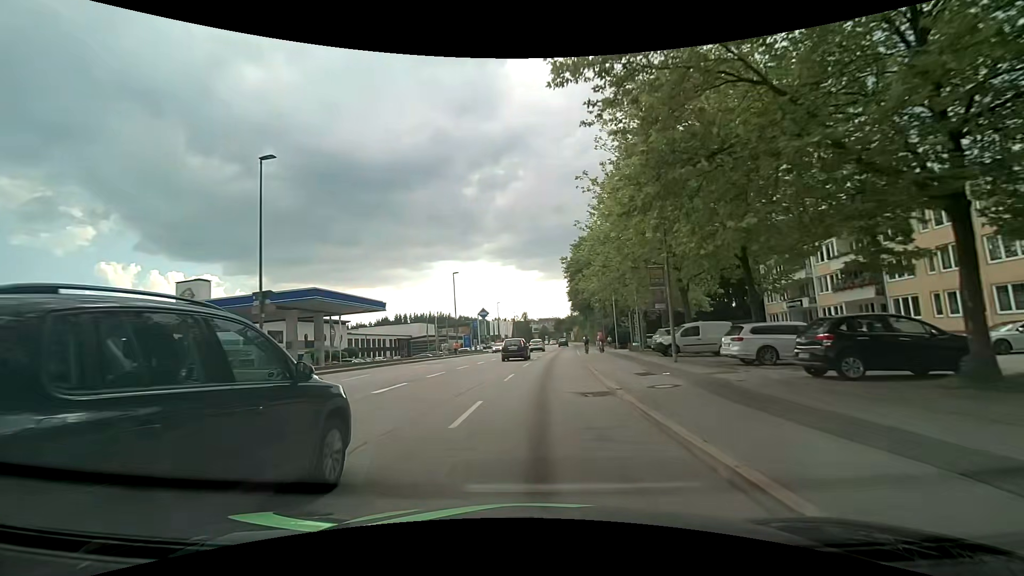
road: tertiary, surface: asphalt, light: Day
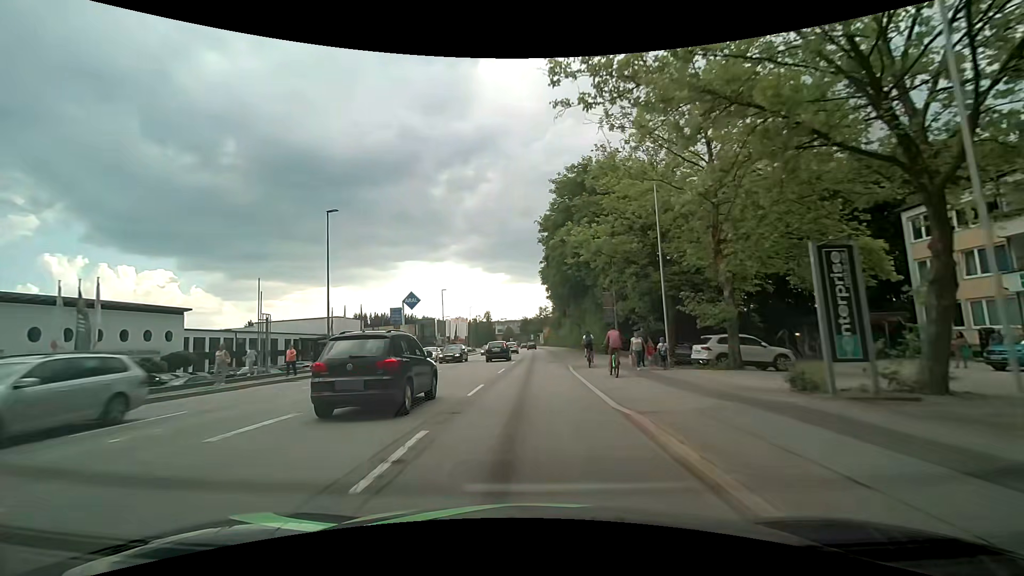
(+1.4, +29.9) m; +4°
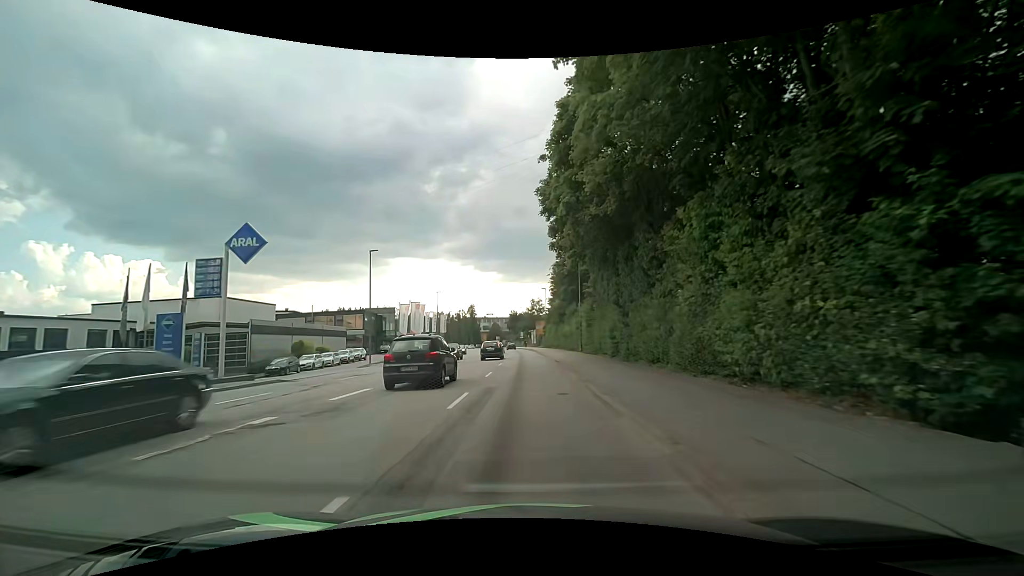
(+0.4, +31.2) m; +1°
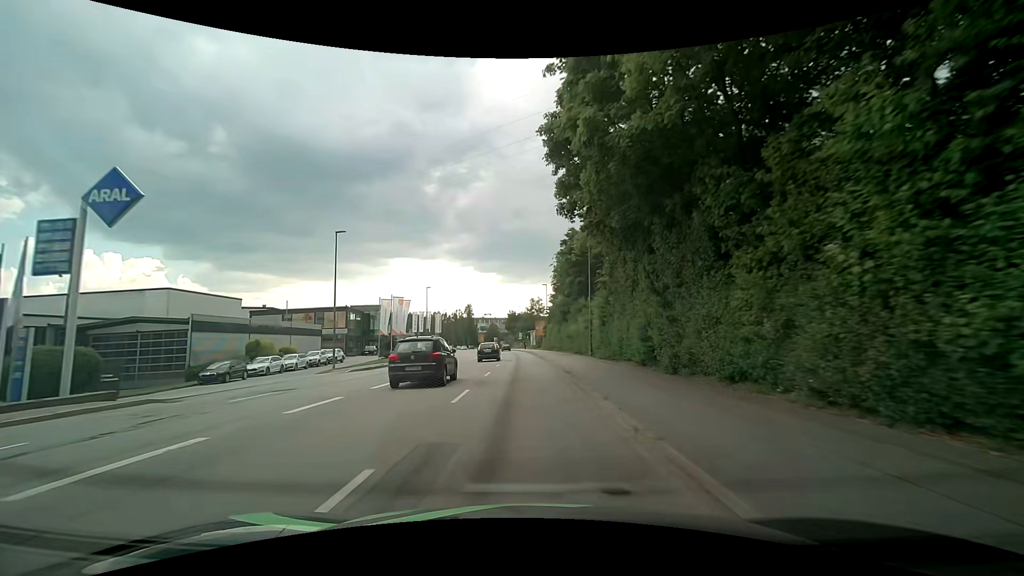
(0.0, +8.0) m; 0°
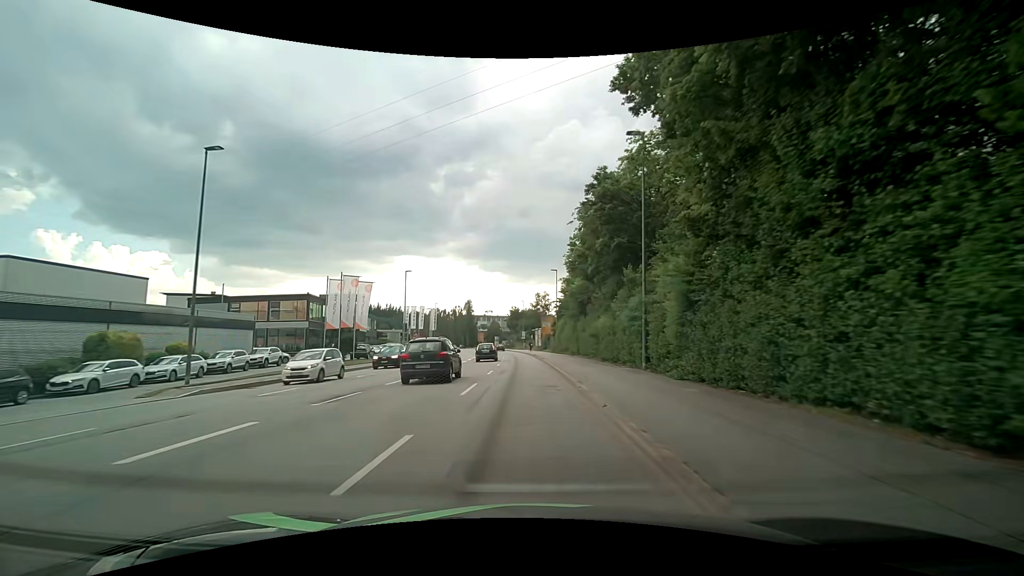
(-0.1, +16.1) m; 0°
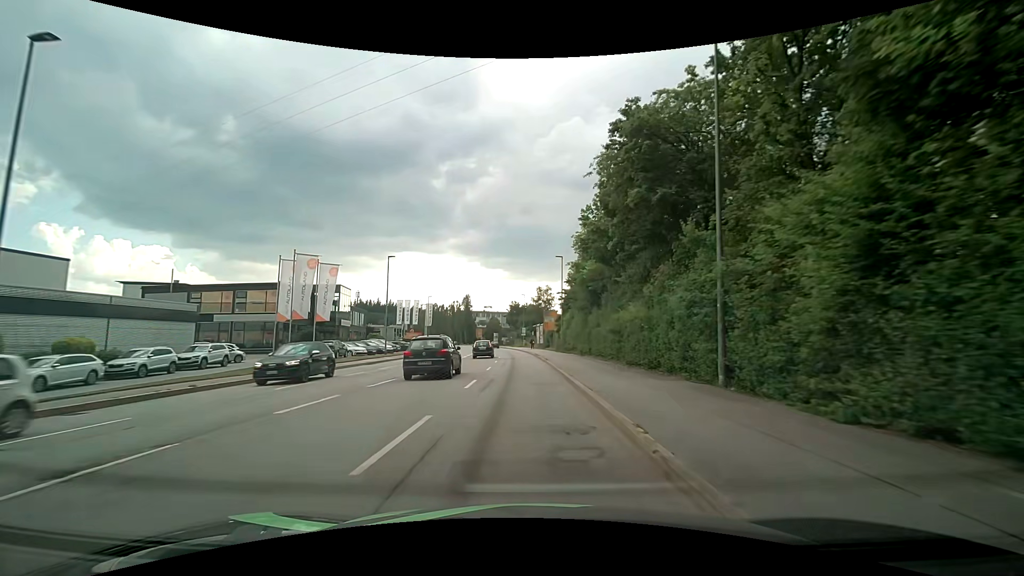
(-0.1, +8.1) m; -1°
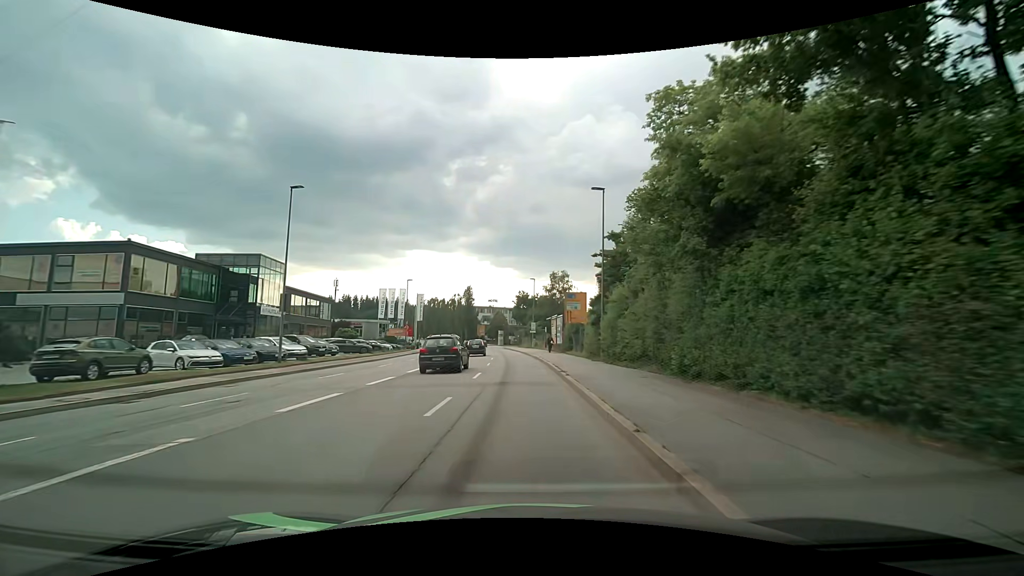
(-0.2, +23.7) m; -1°
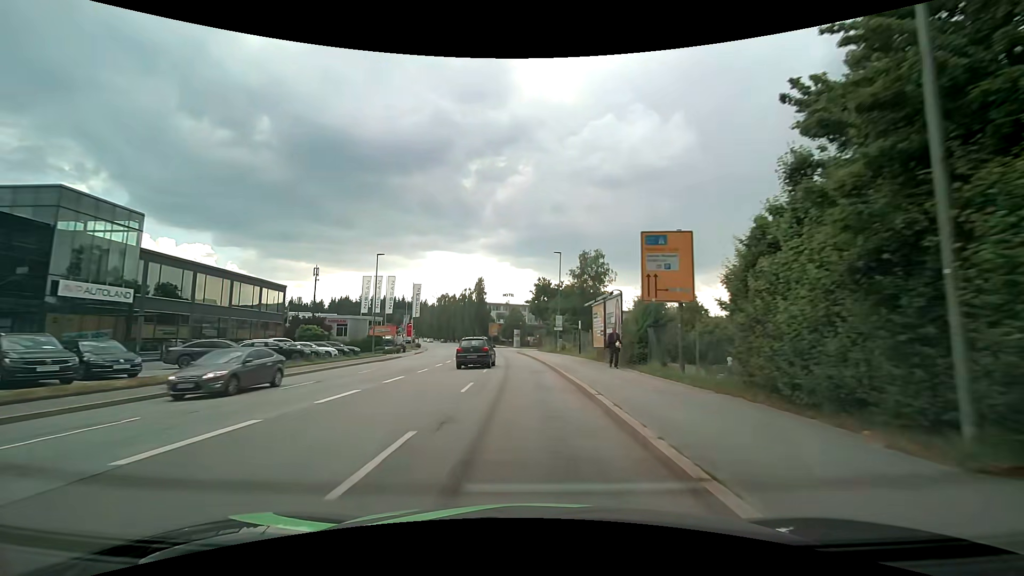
(-0.4, +22.7) m; -2°
(0, +10) (0, +20) (-1, +30) (-1, +40) (-2, +50) (-3, +60) (-4, +70) (-6, +80) (-7, +90) (-9, +99) m
